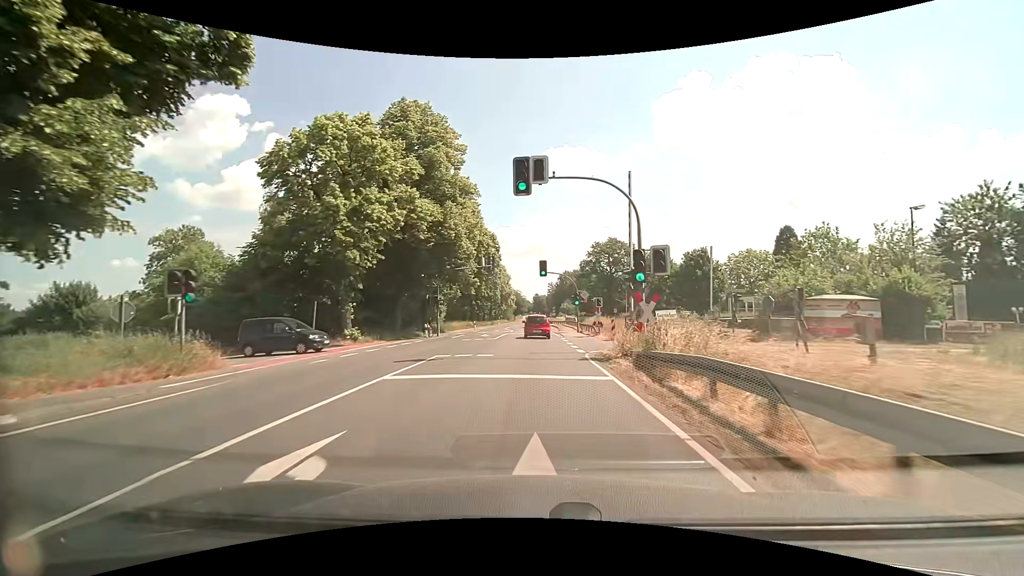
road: primary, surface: asphalt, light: Day
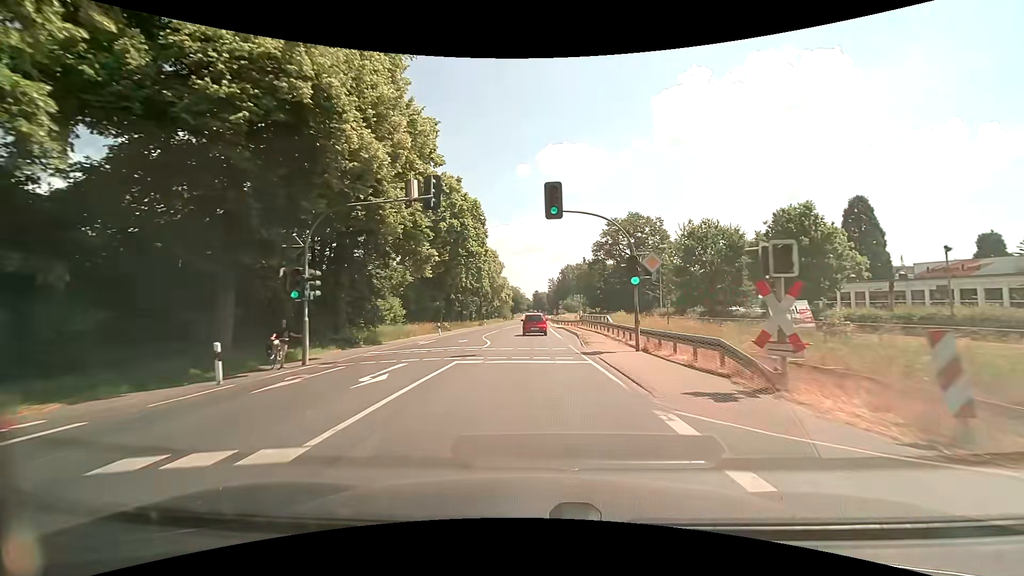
(+0.1, +25.4) m; 0°
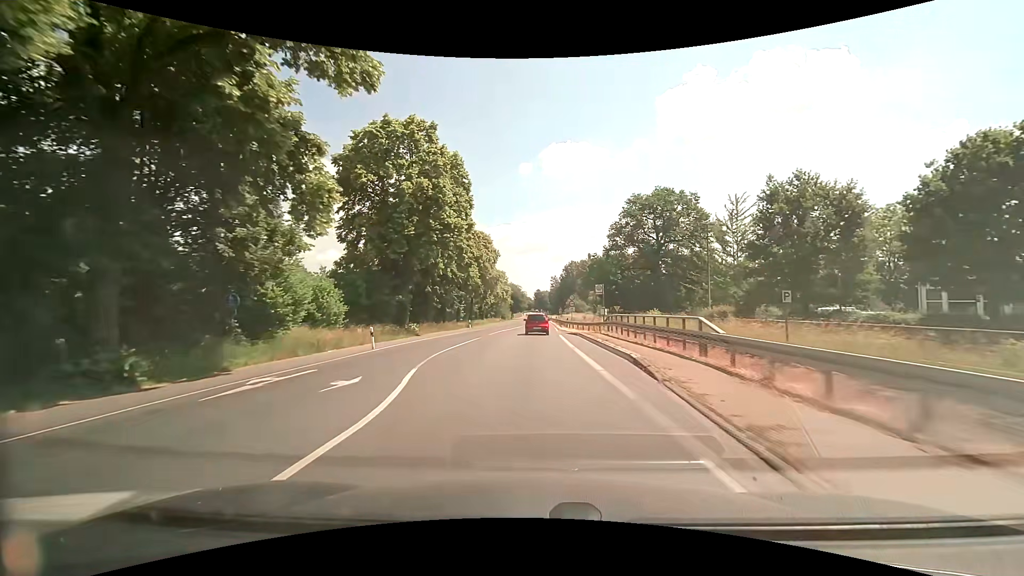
(-0.1, +18.0) m; 0°
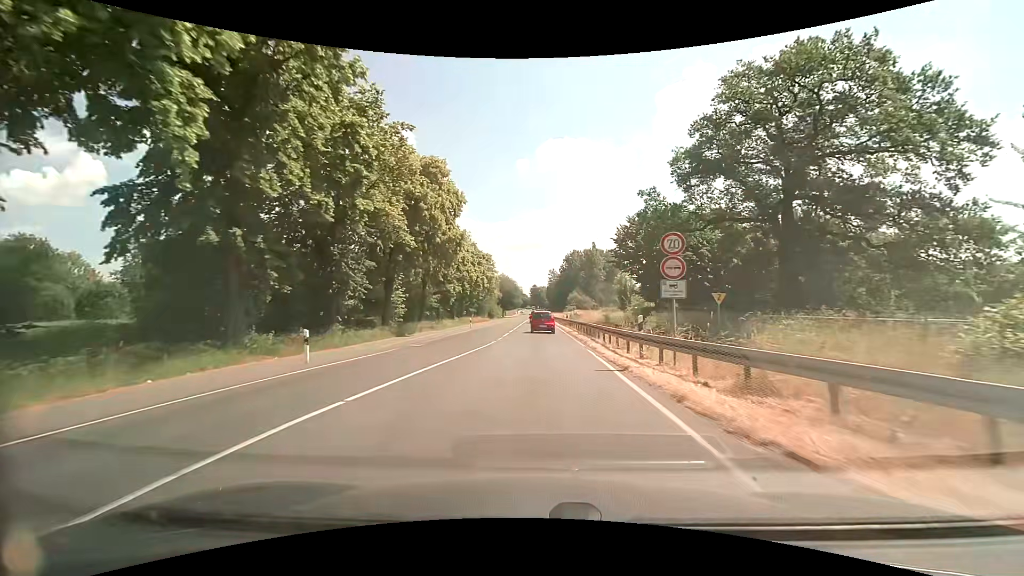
(0.0, +37.3) m; 0°
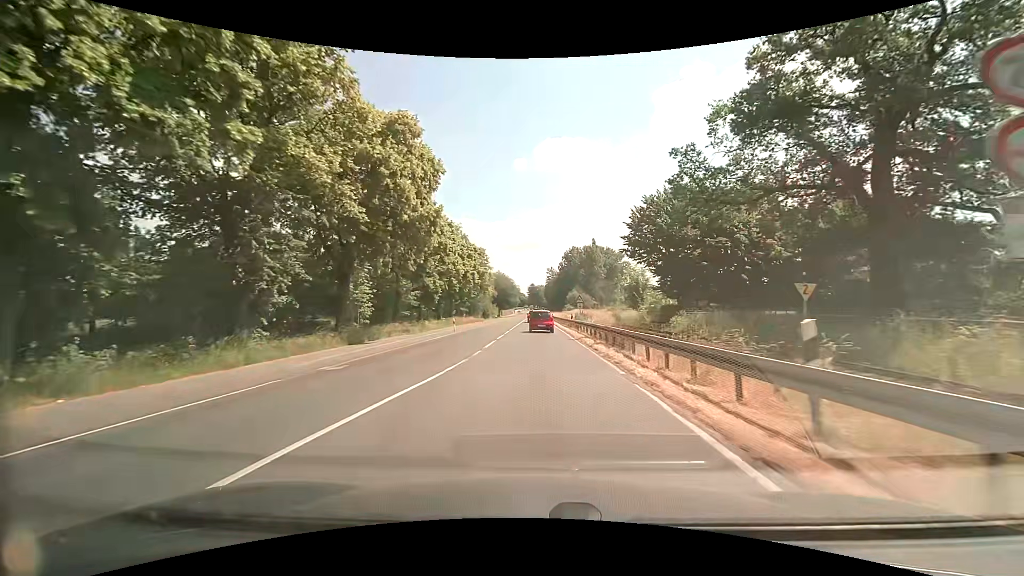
(0.0, +9.3) m; 0°
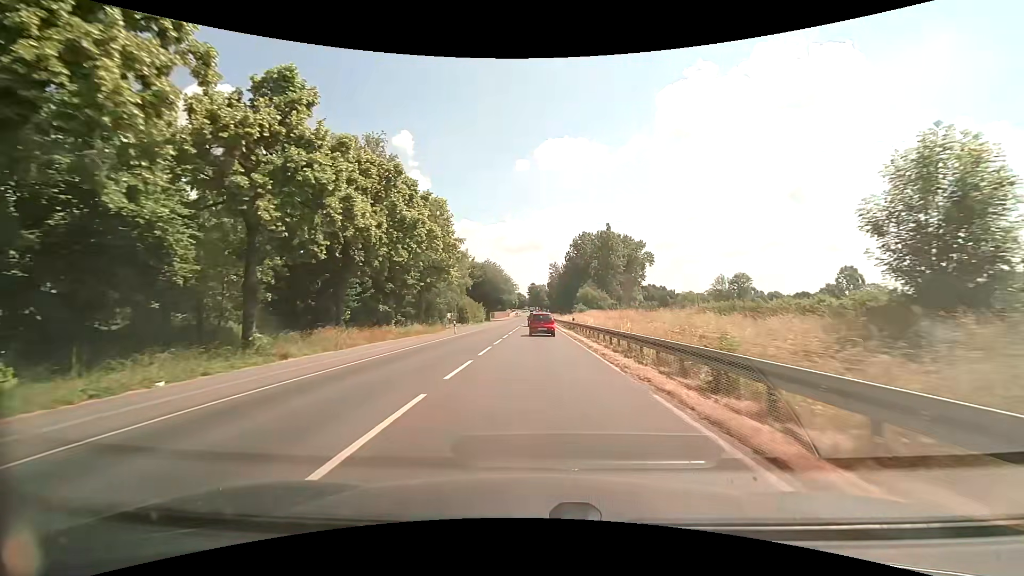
(+0.1, +45.2) m; 0°
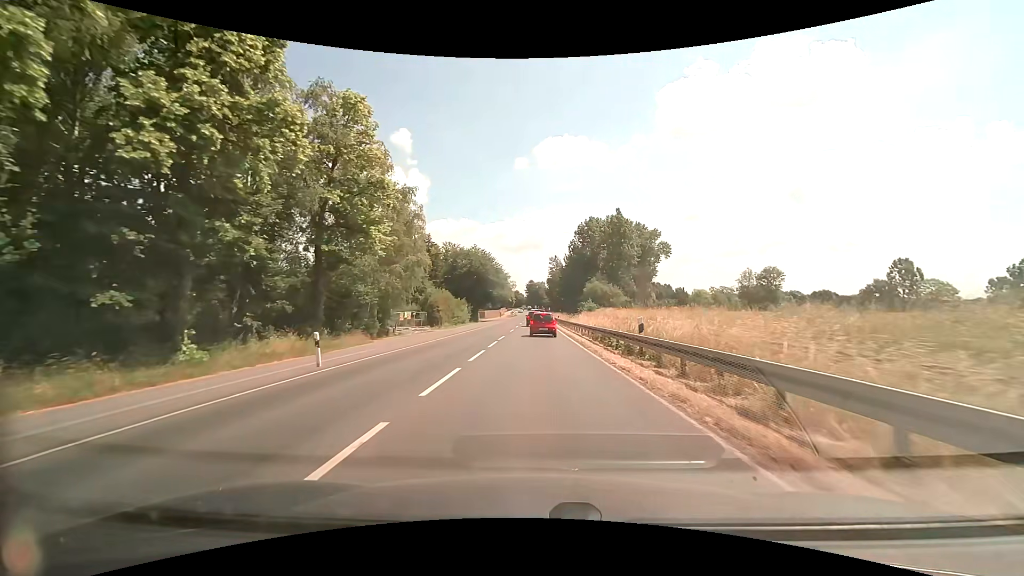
(0.0, +26.4) m; 0°
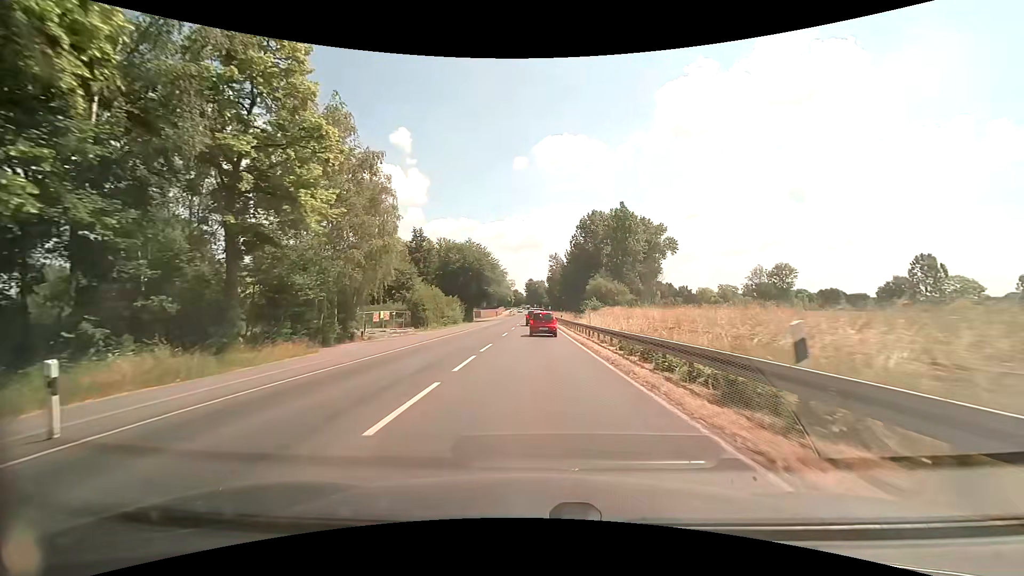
(0.0, +8.6) m; 0°
(0, +10) (0, +20) (0, +30) (0, +40) (0, +50) (0, +60) (0, +70) (0, +80) (0, +90) (0, +100) m
